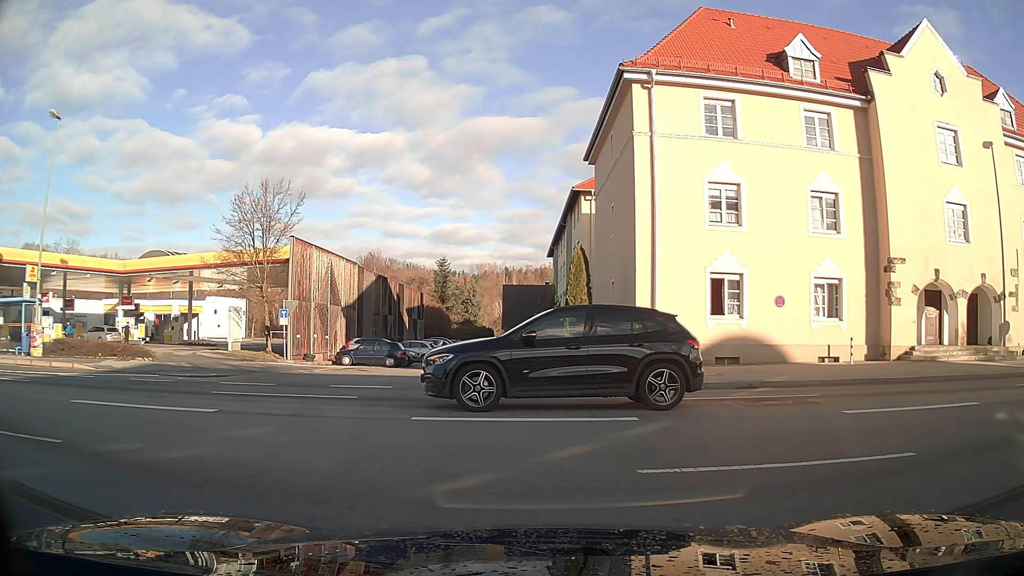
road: residential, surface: asphalt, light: Day
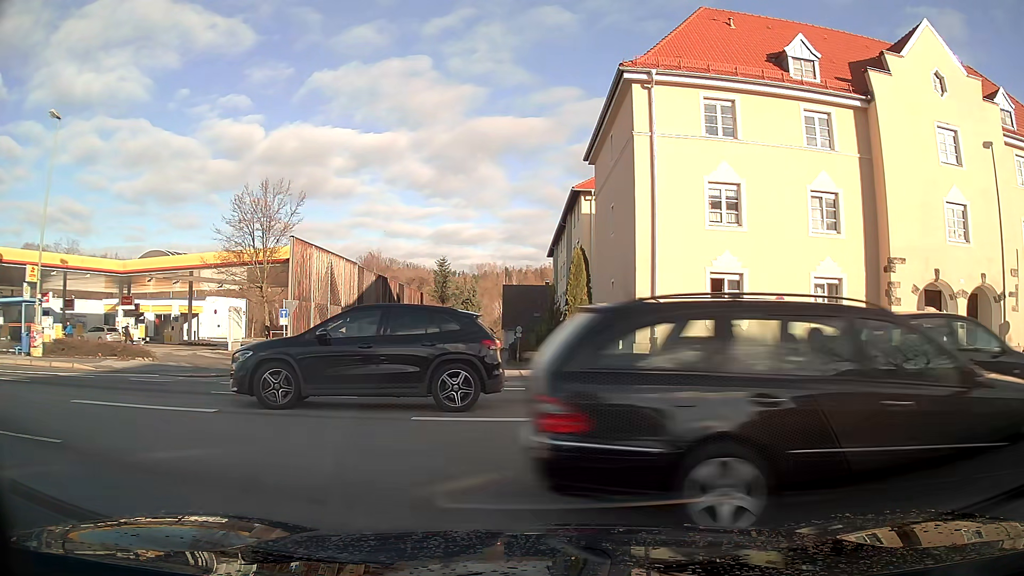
(0.0, 0.0) m; 0°
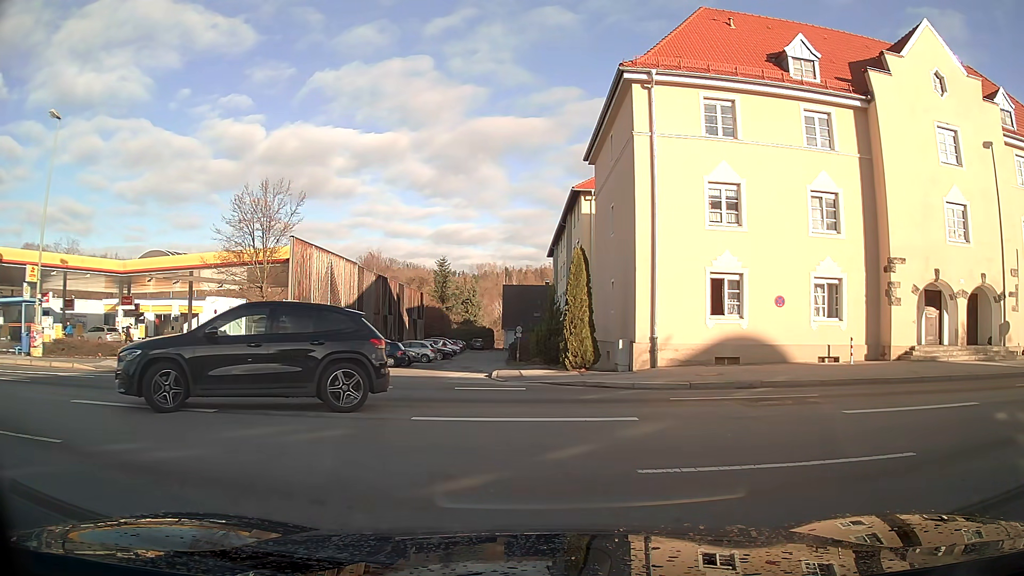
(0.0, 0.0) m; 0°
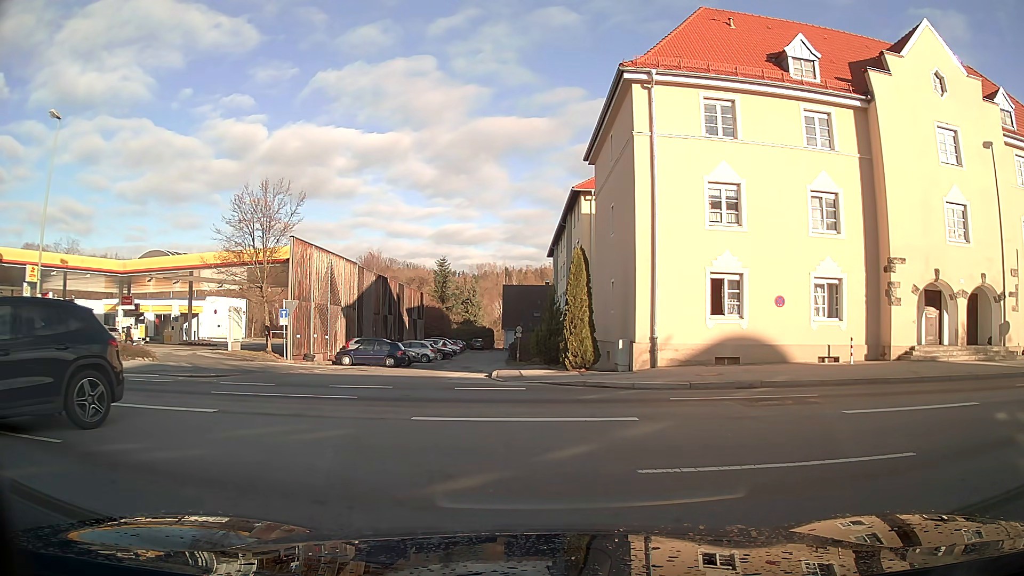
(0.0, 0.0) m; 0°
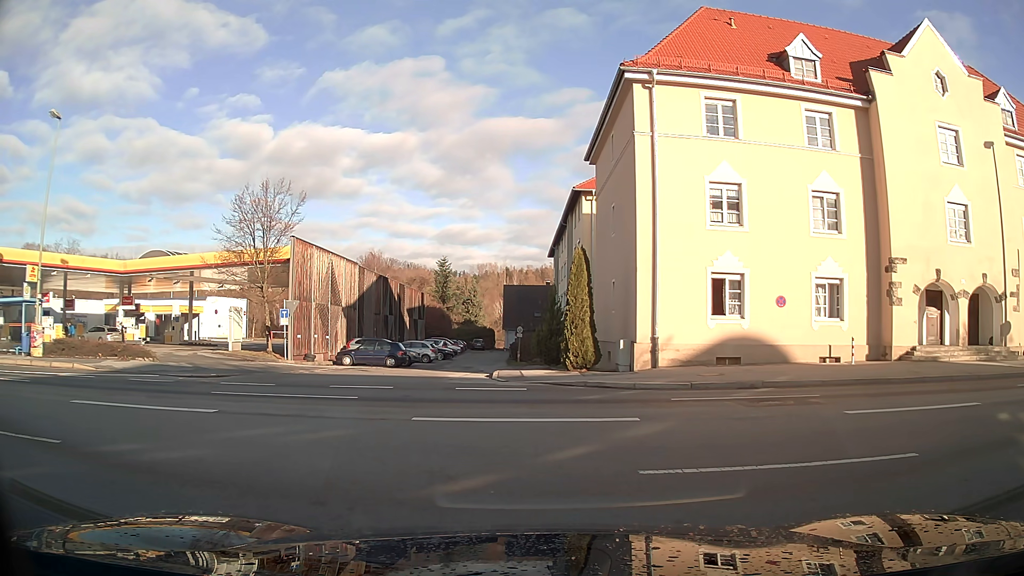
(0.0, 0.0) m; 0°
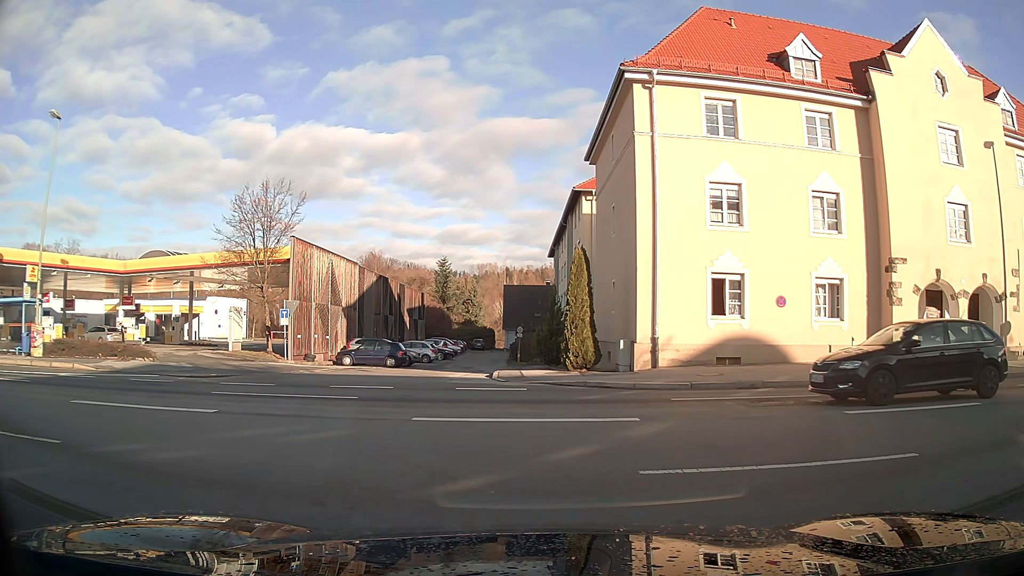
(0.0, 0.0) m; 0°
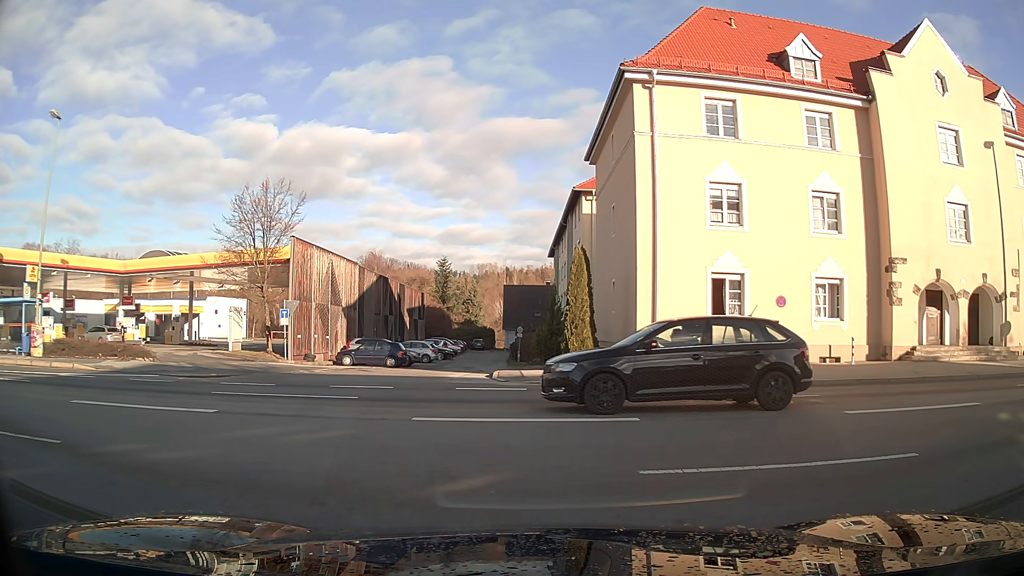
(0.0, 0.0) m; 0°
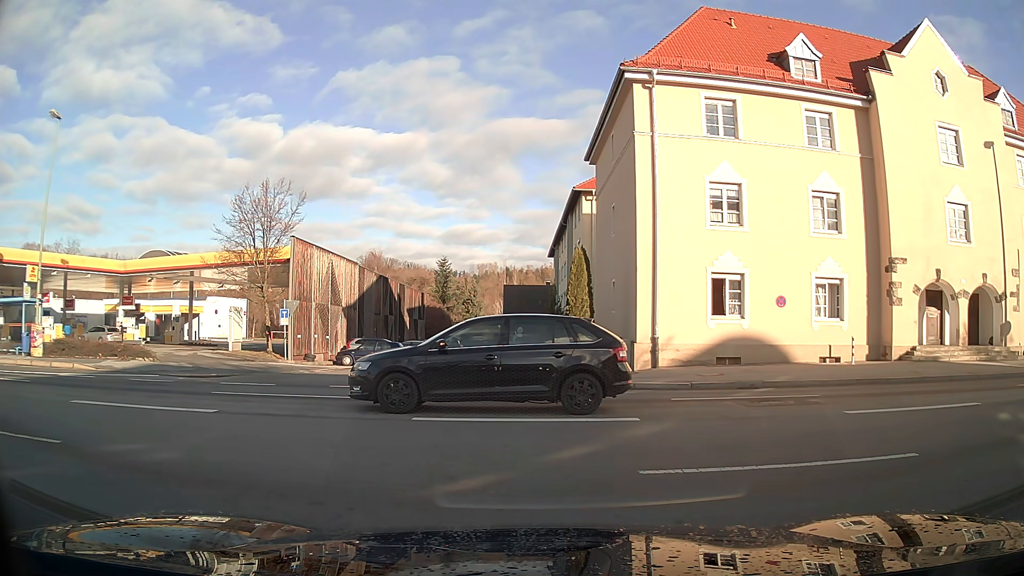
(0.0, 0.0) m; 0°
(-6, +7) (-16, +10) (-26, +10) (-36, +9) (-46, +9) (-56, +10) (-66, +10) (-76, +11) (-85, +12) (-95, +12) m
